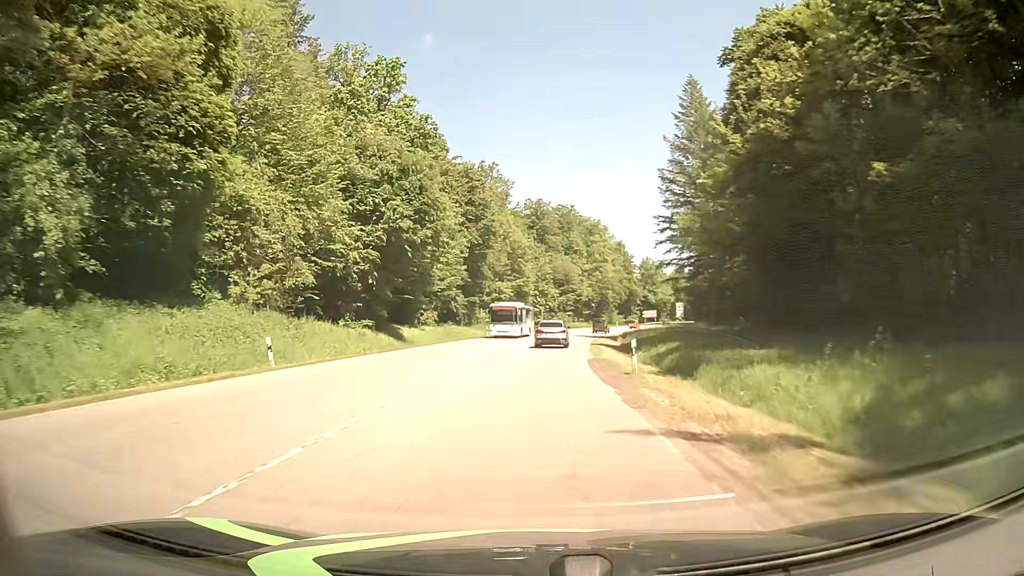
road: secondary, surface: asphalt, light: Day
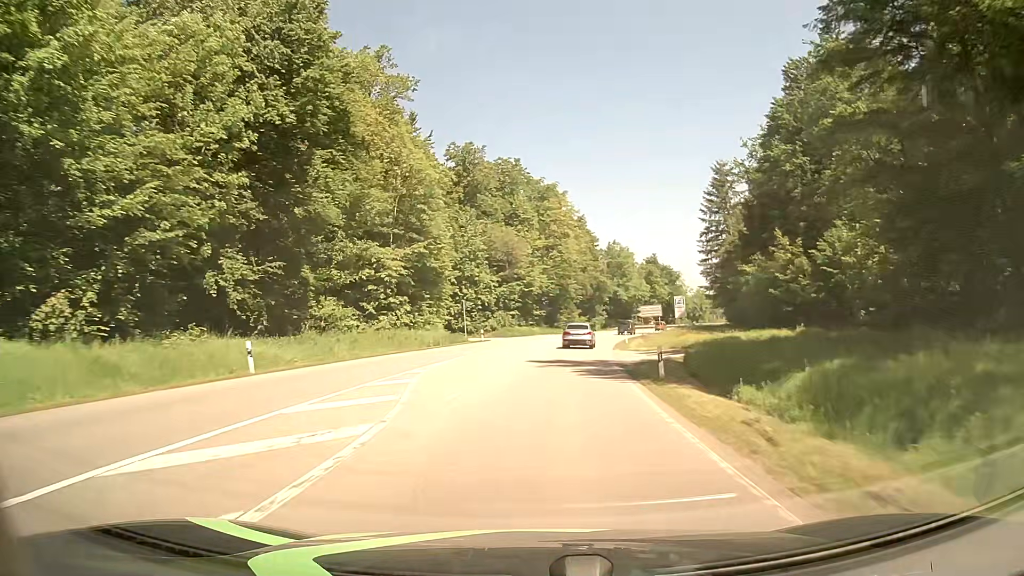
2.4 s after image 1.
(+1.9, +48.5) m; +5°
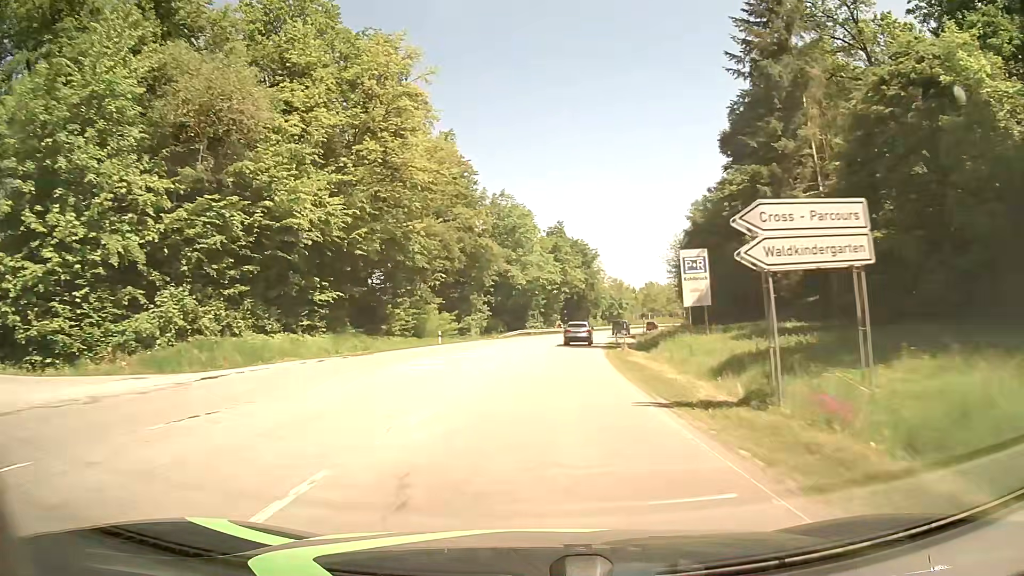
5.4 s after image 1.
(+5.0, +60.3) m; +10°
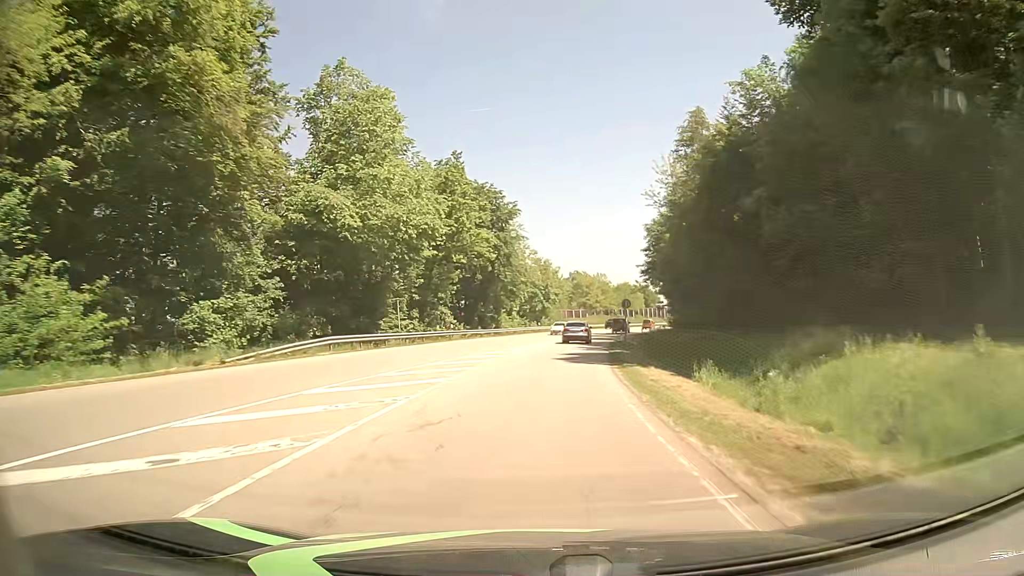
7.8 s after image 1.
(+3.4, +48.5) m; +8°
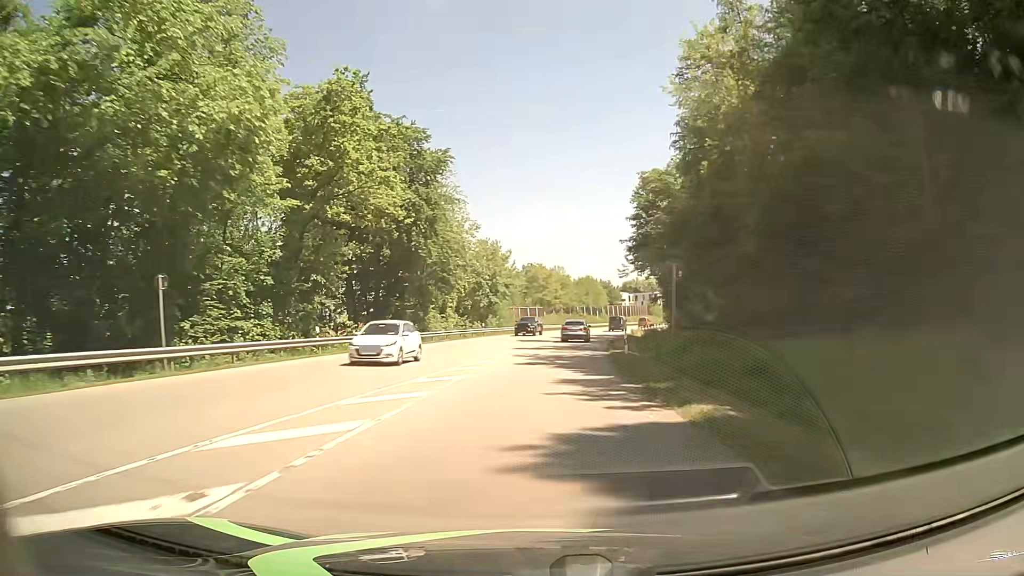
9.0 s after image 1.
(+1.0, +24.4) m; +4°
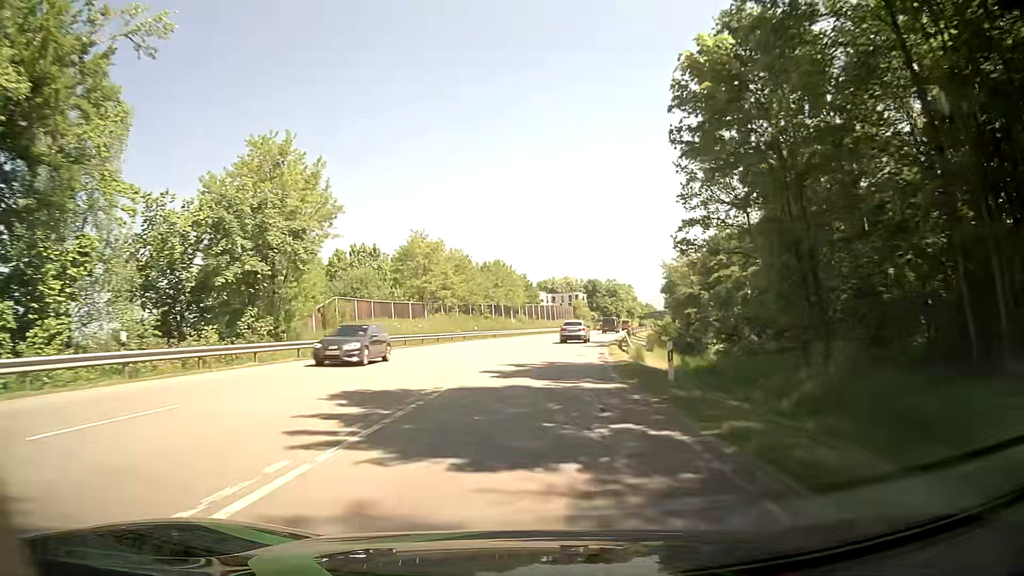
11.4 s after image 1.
(+3.4, +48.8) m; +8°
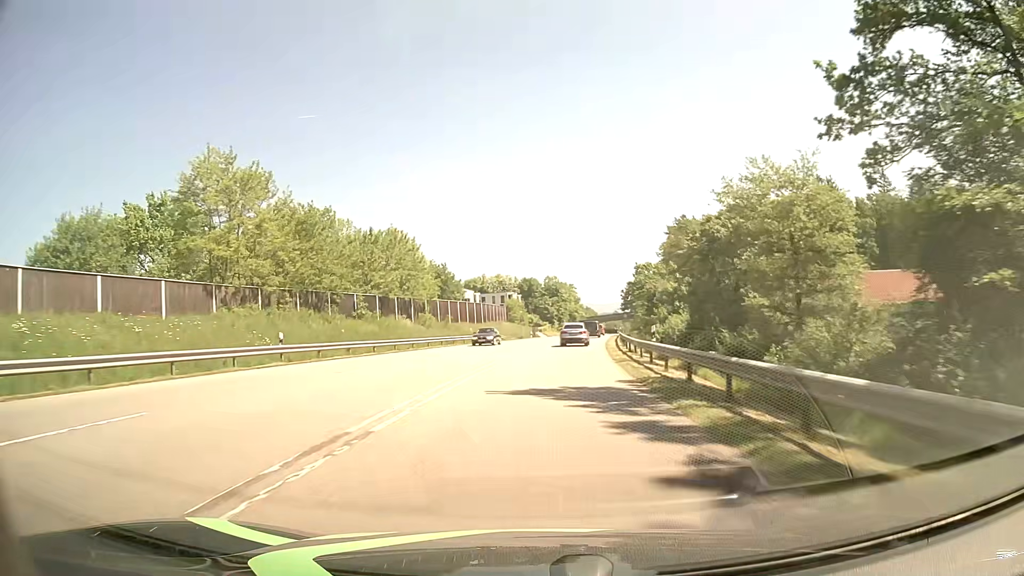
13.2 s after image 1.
(+1.9, +36.5) m; +6°
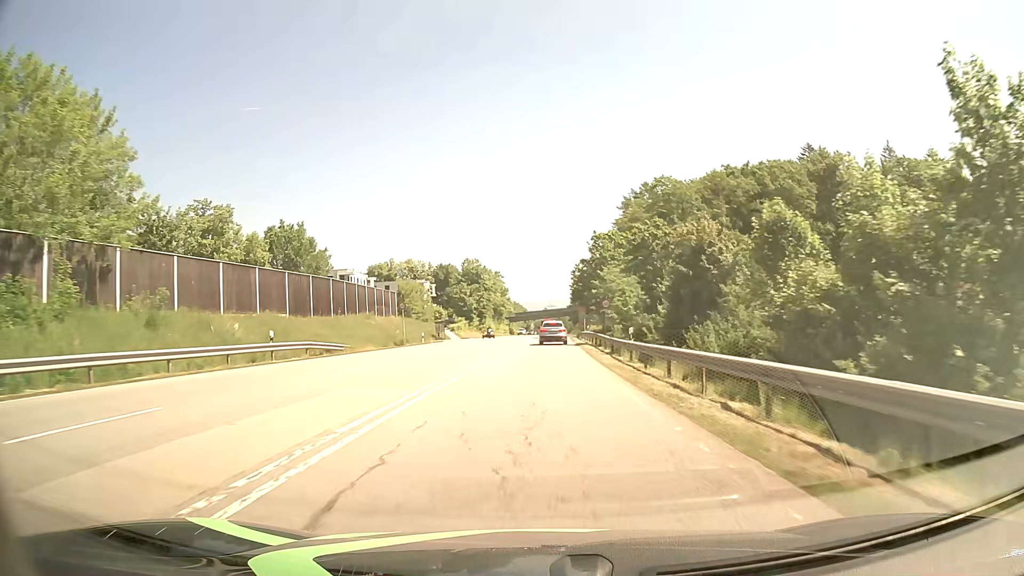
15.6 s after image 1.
(+2.6, +46.6) m; +6°
(0, +10) (0, +20) (+1, +30) (+1, +40) (+1, +50) (+2, +60) (+2, +70) (+2, +80) (+3, +90) (+3, +100) m
